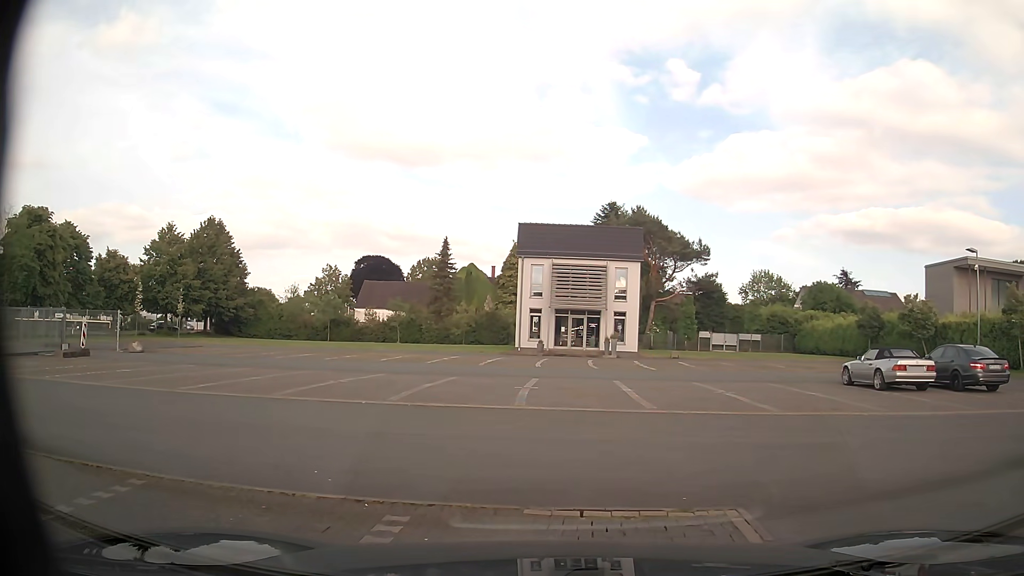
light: Day
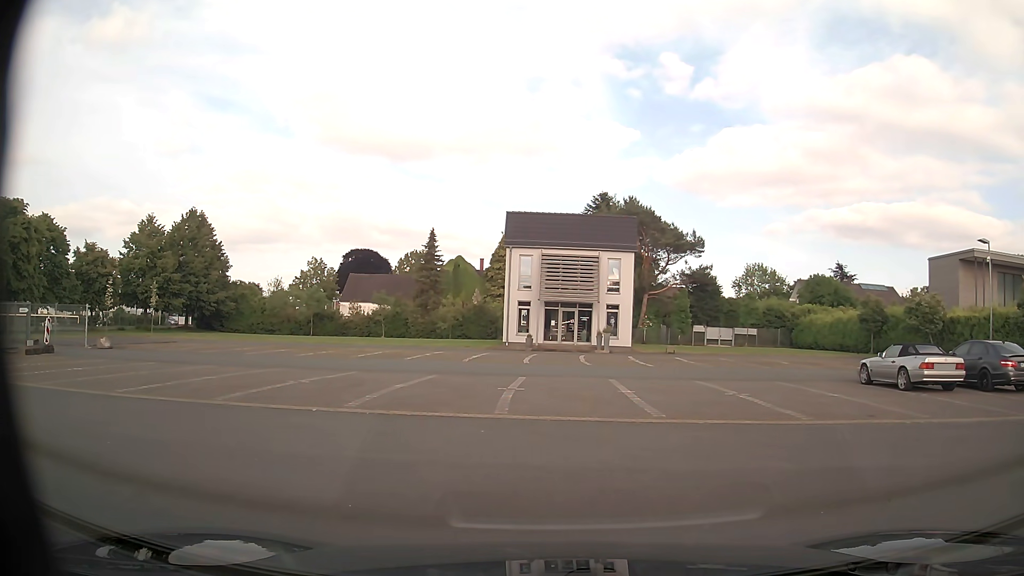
(0.0, +2.1) m; 0°
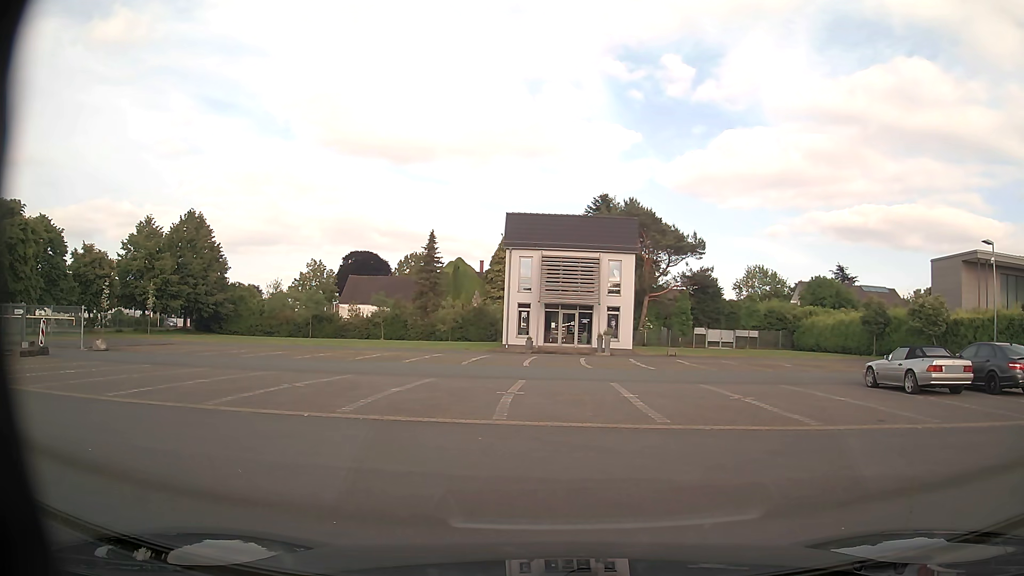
(0.0, +0.4) m; 0°
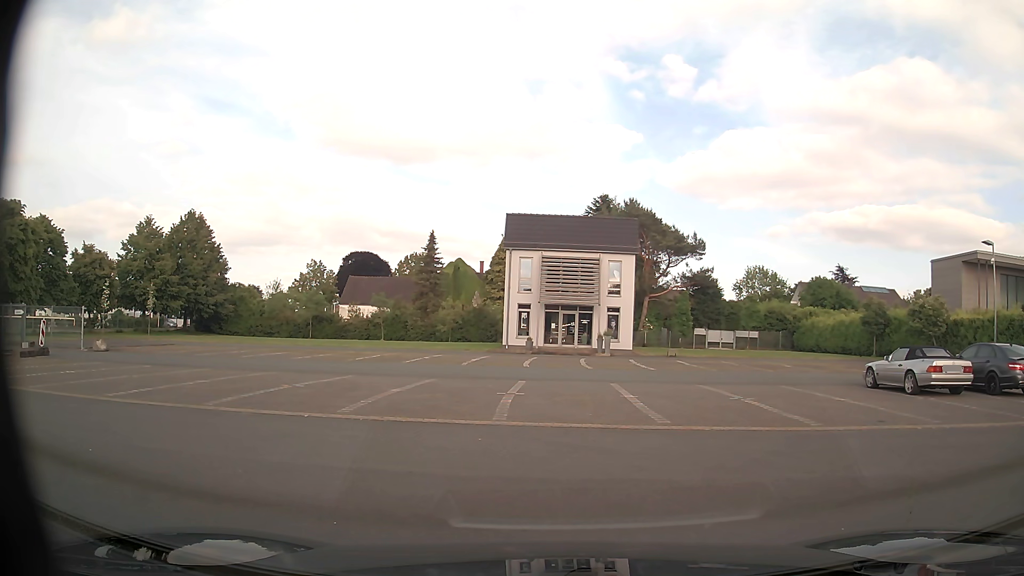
(0.0, +0.1) m; 0°
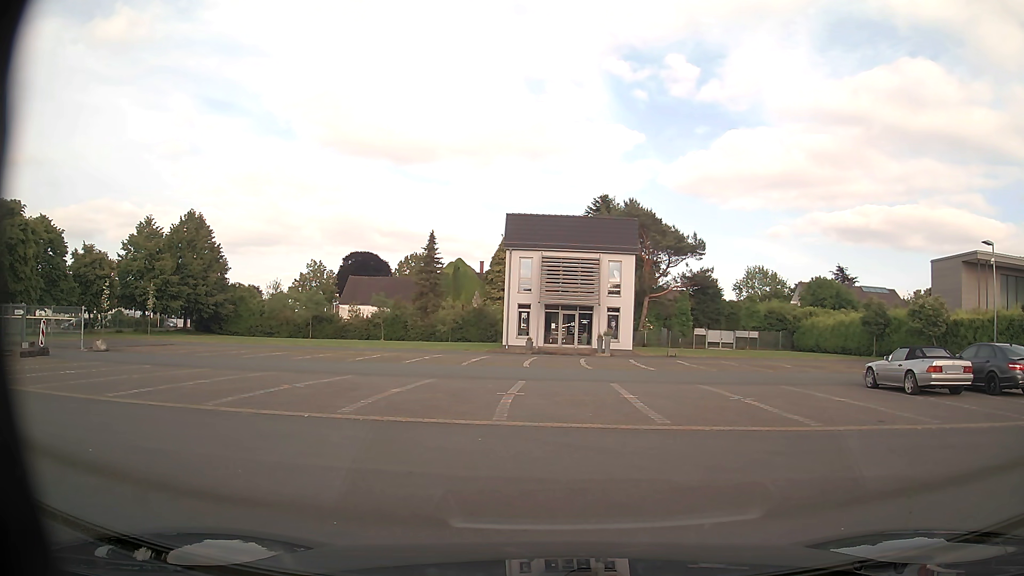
(0.0, 0.0) m; 0°
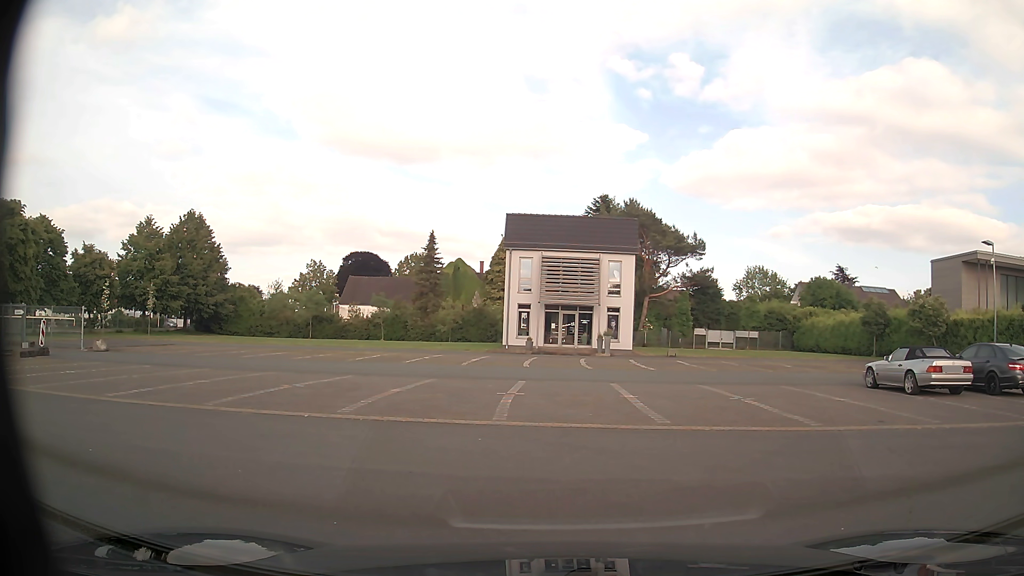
(0.0, 0.0) m; 0°
